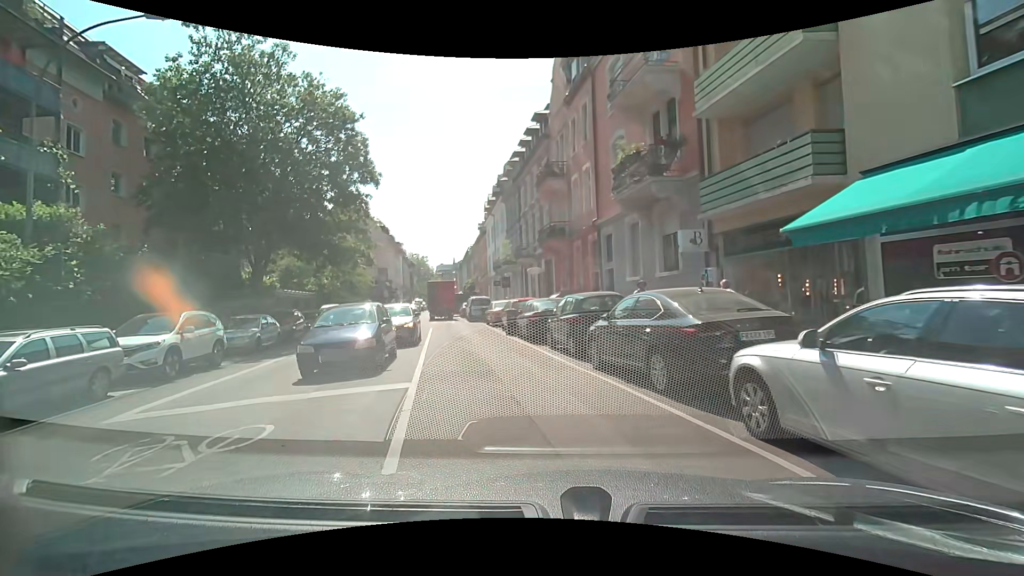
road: residential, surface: asphalt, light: Day
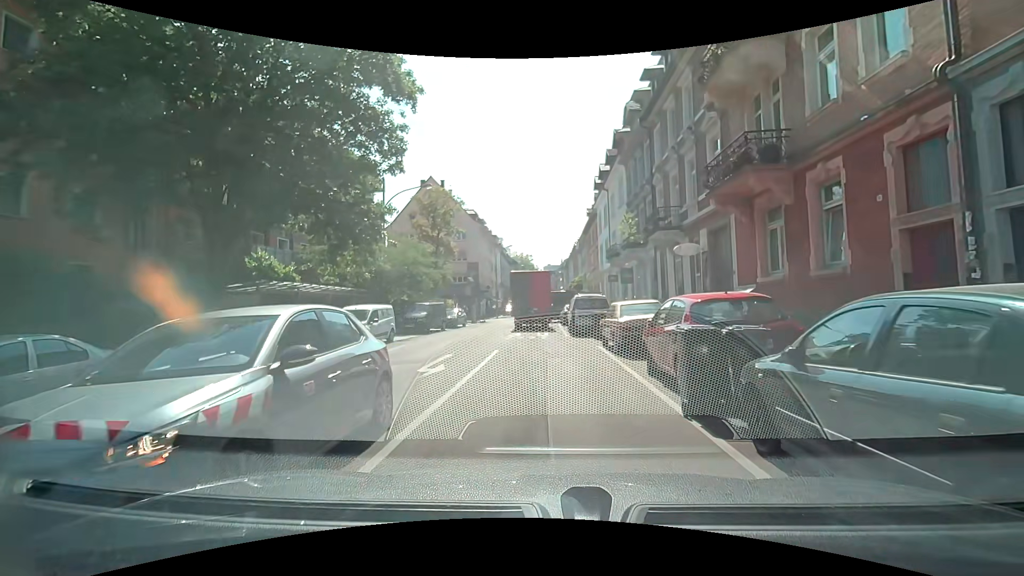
(-1.8, +13.9) m; -12°
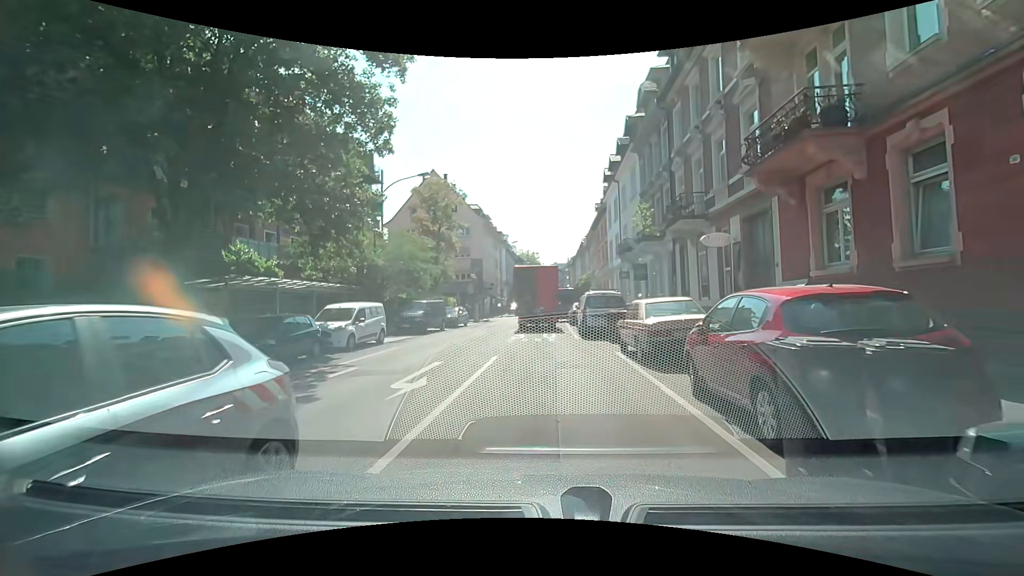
(0.0, +2.5) m; -2°
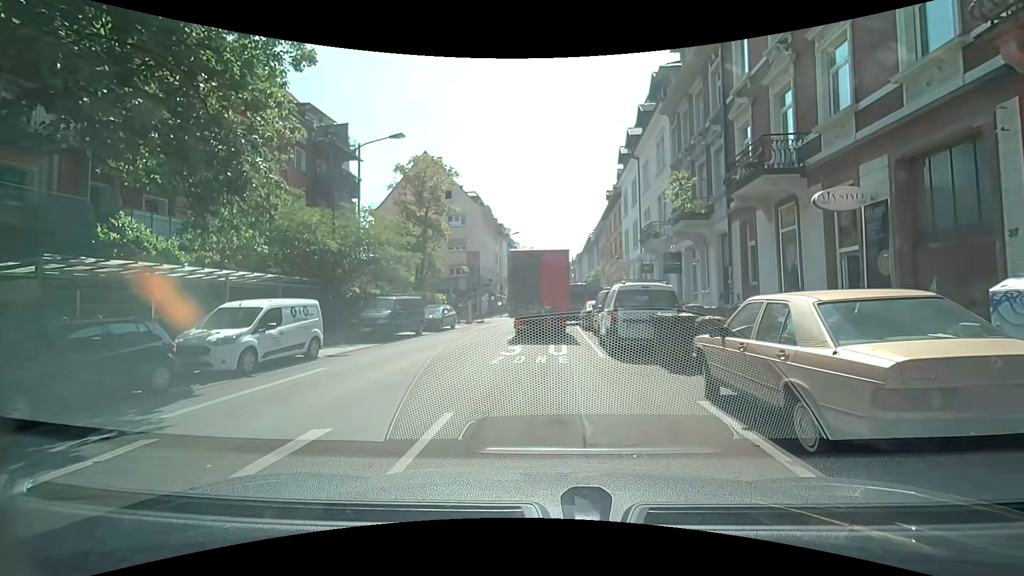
(+0.2, +6.8) m; +1°
